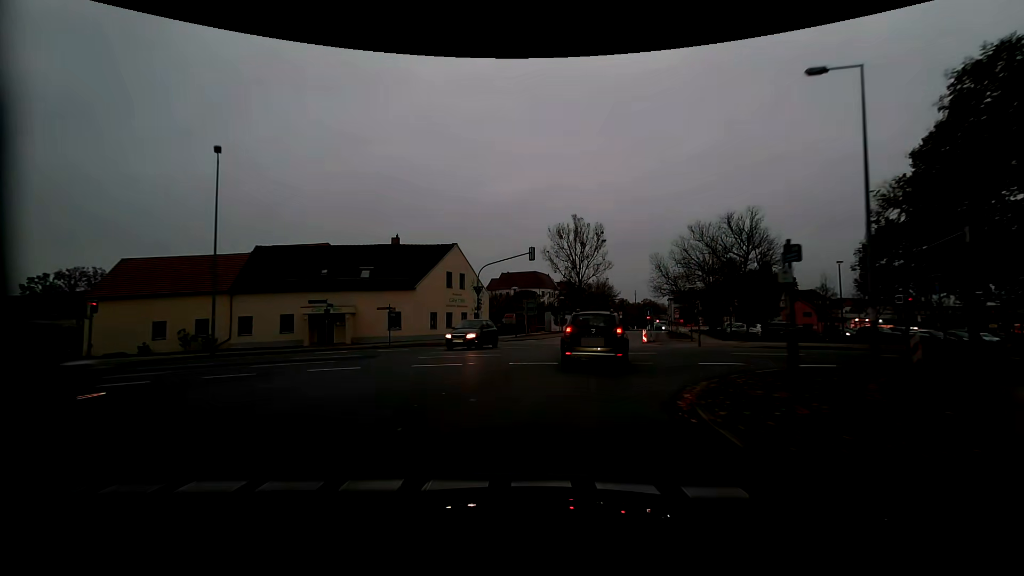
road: residential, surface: asphalt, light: Day
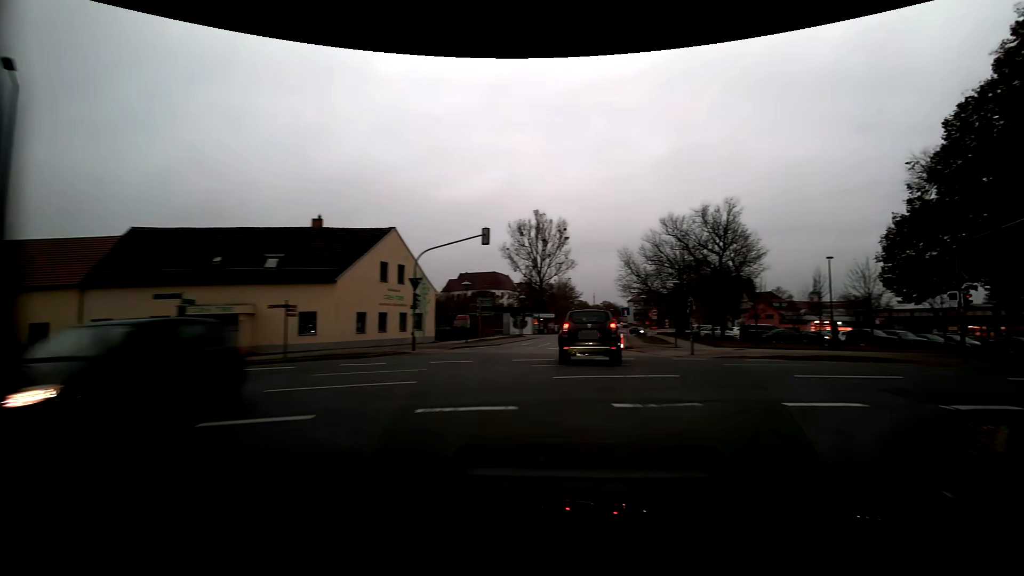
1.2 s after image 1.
(+0.1, +7.9) m; +4°
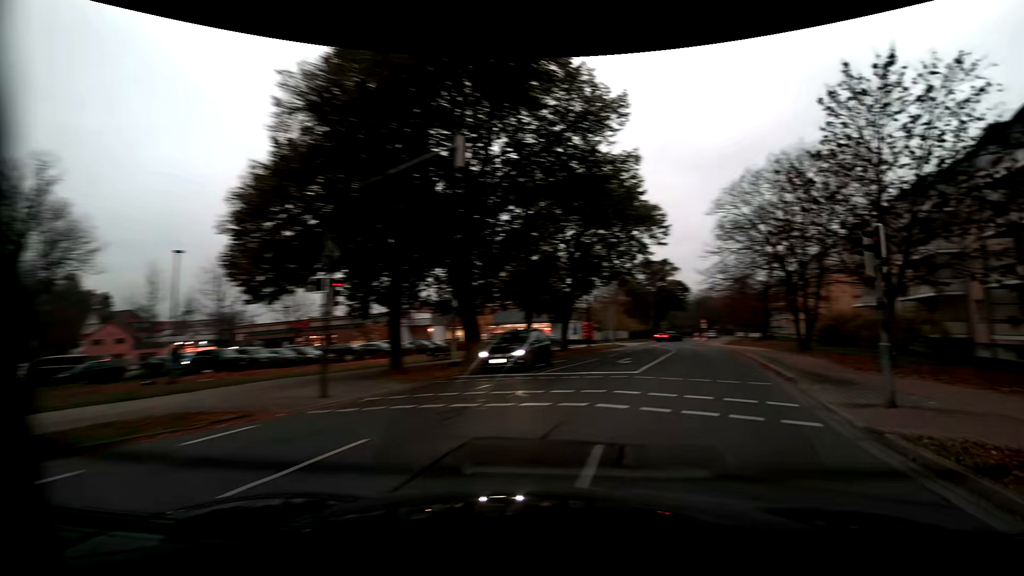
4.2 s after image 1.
(+8.1, +13.7) m; +66°
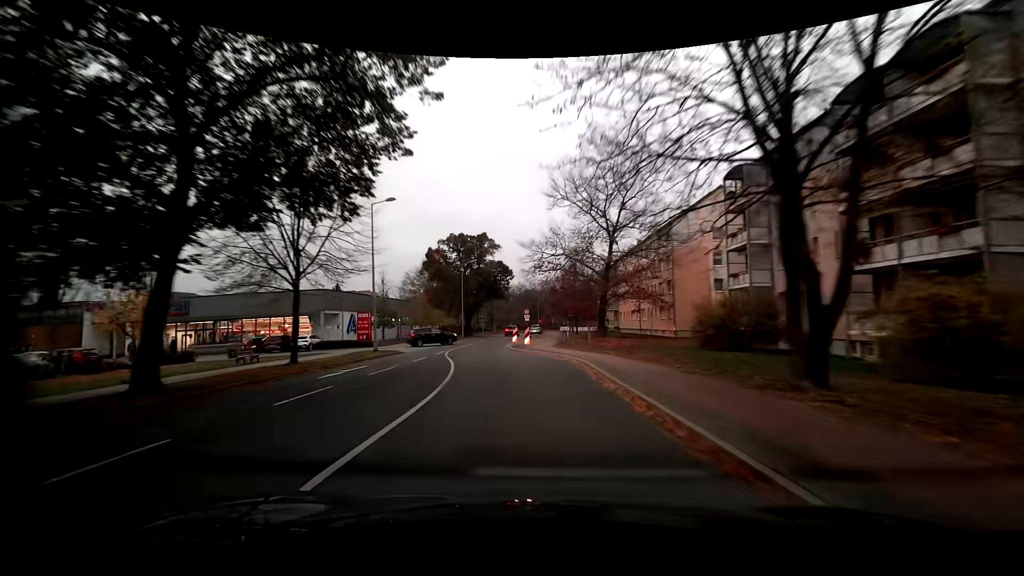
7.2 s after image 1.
(+7.1, +24.8) m; +18°
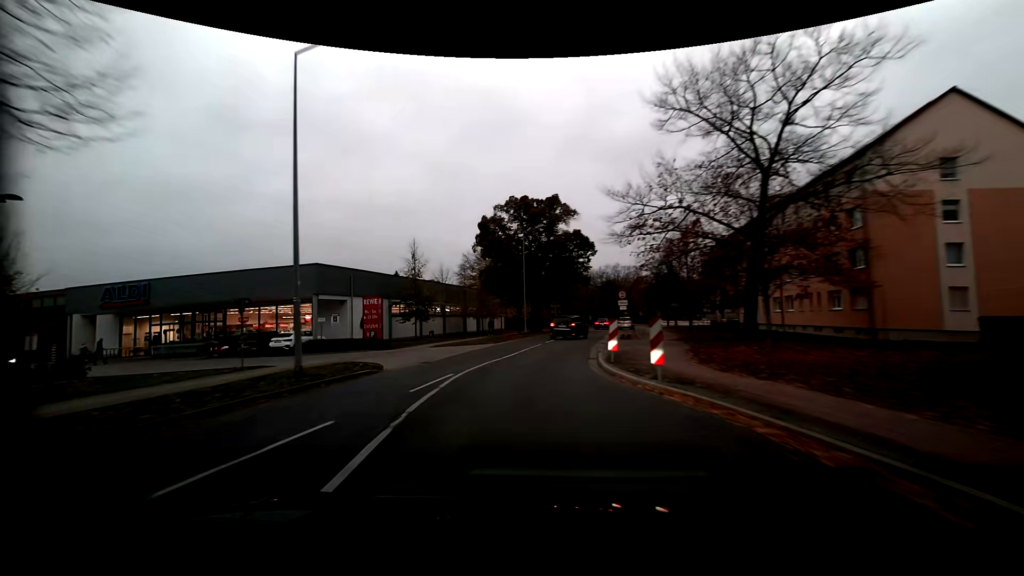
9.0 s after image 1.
(-1.0, +17.9) m; -8°
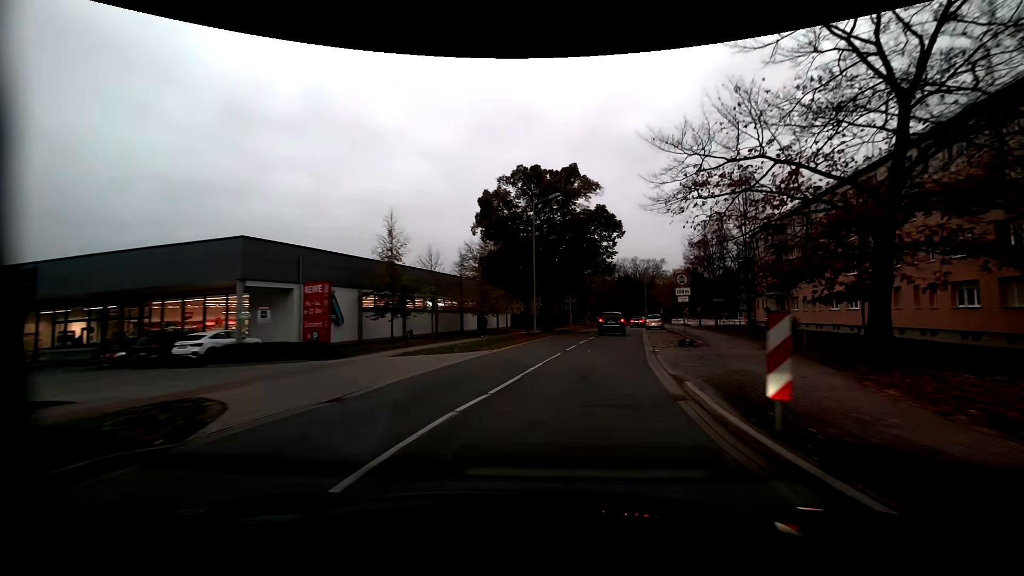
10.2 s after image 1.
(-0.3, +9.7) m; -1°
